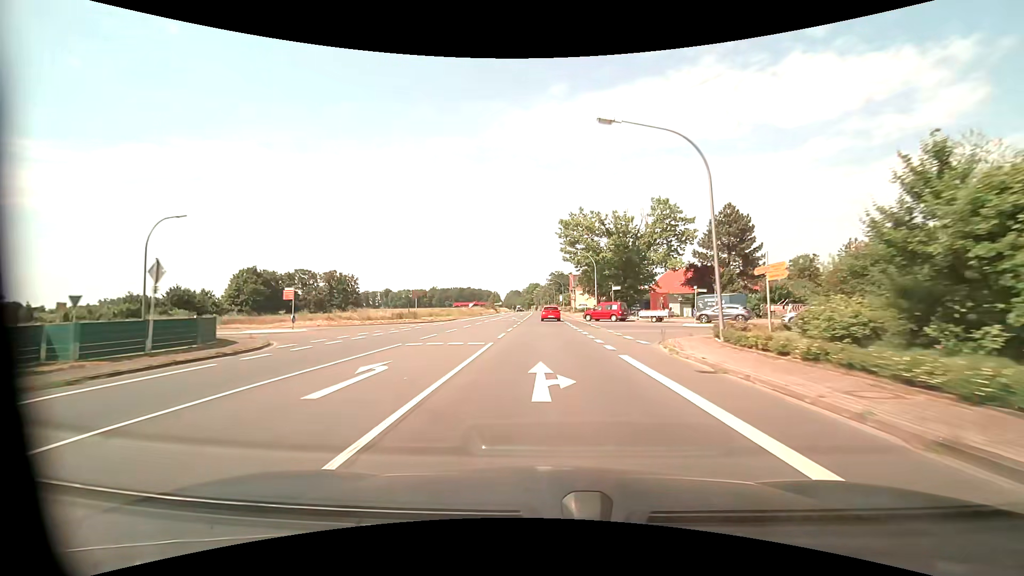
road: primary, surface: asphalt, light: Day
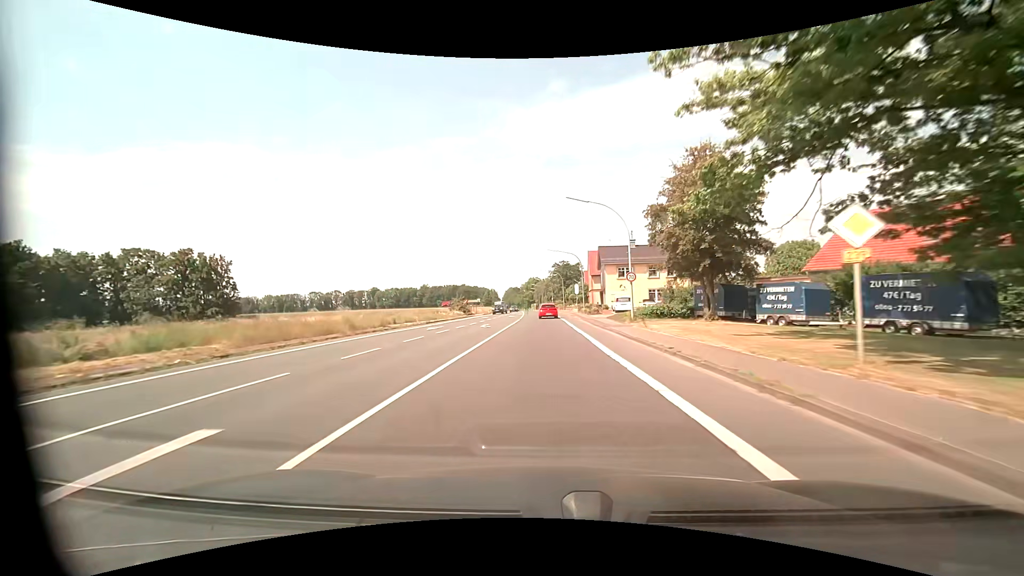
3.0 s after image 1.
(-0.1, +56.1) m; 0°
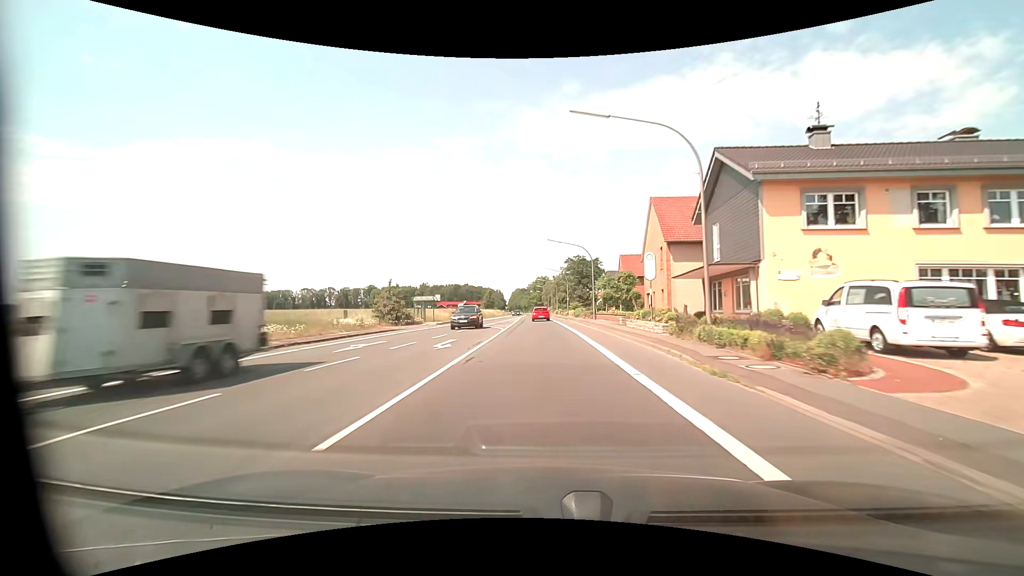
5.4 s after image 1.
(-0.2, +44.6) m; -1°
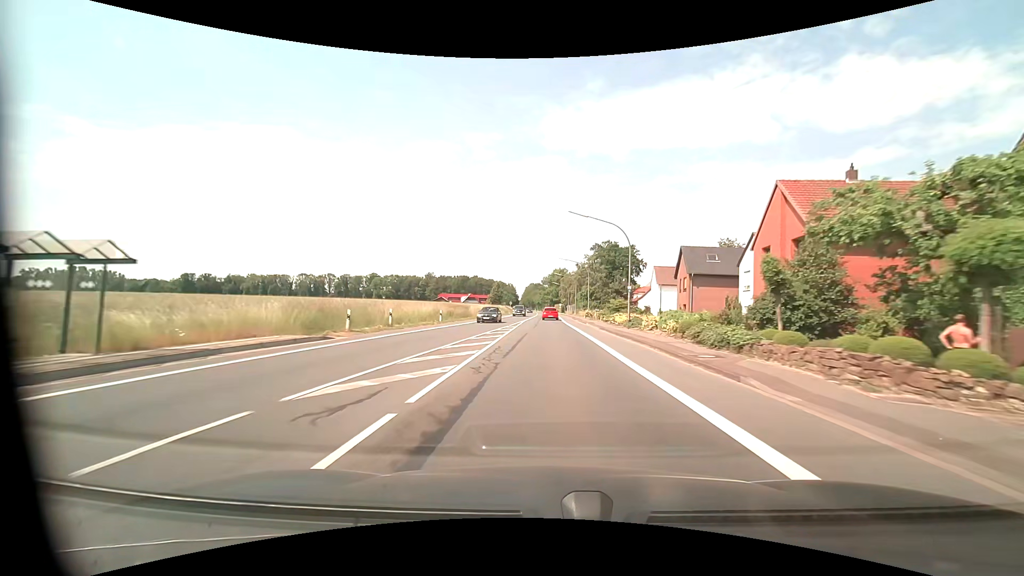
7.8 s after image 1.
(-1.0, +44.3) m; -2°
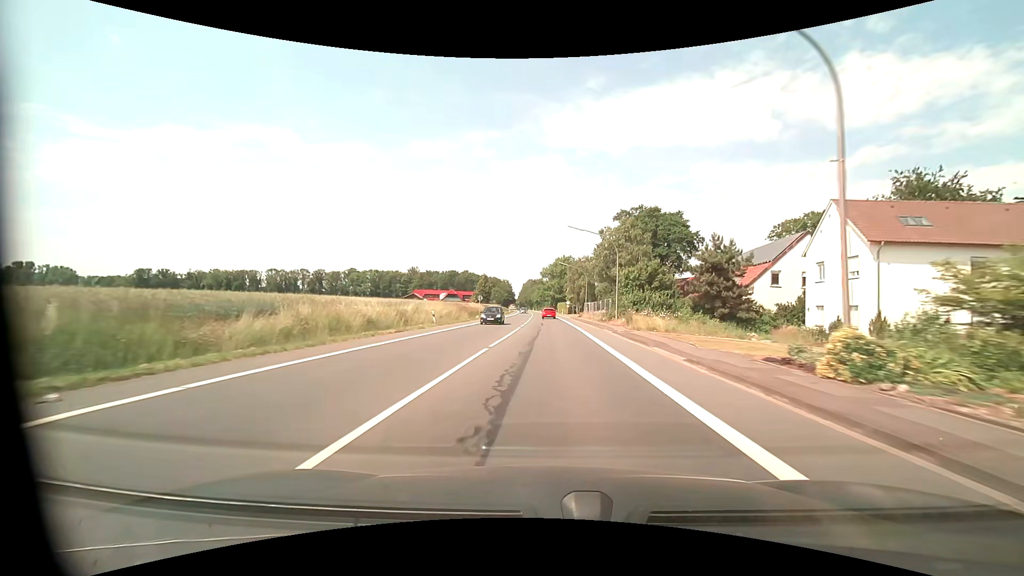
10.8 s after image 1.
(+0.2, +55.7) m; 0°
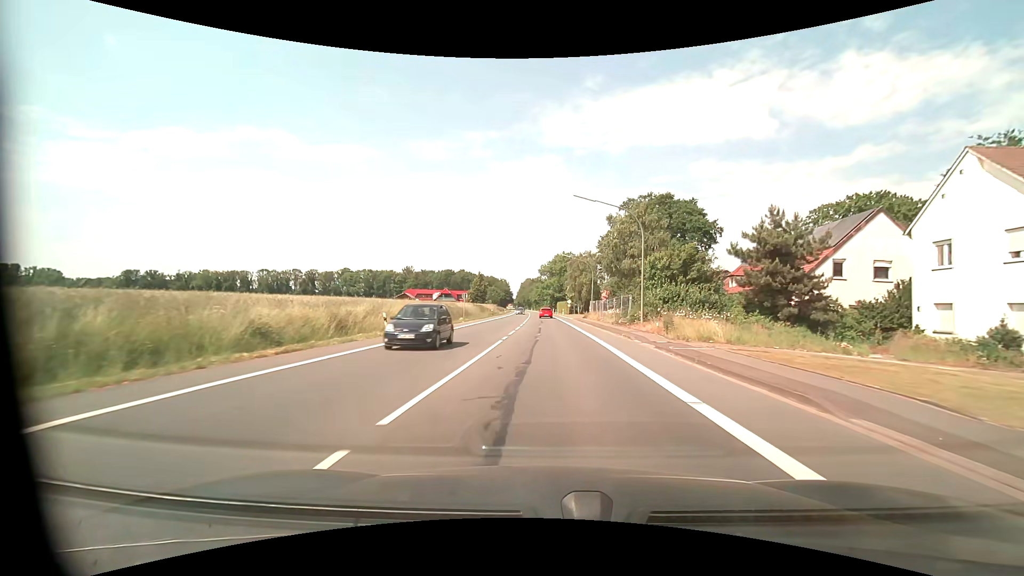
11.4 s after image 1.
(0.0, +11.1) m; 0°
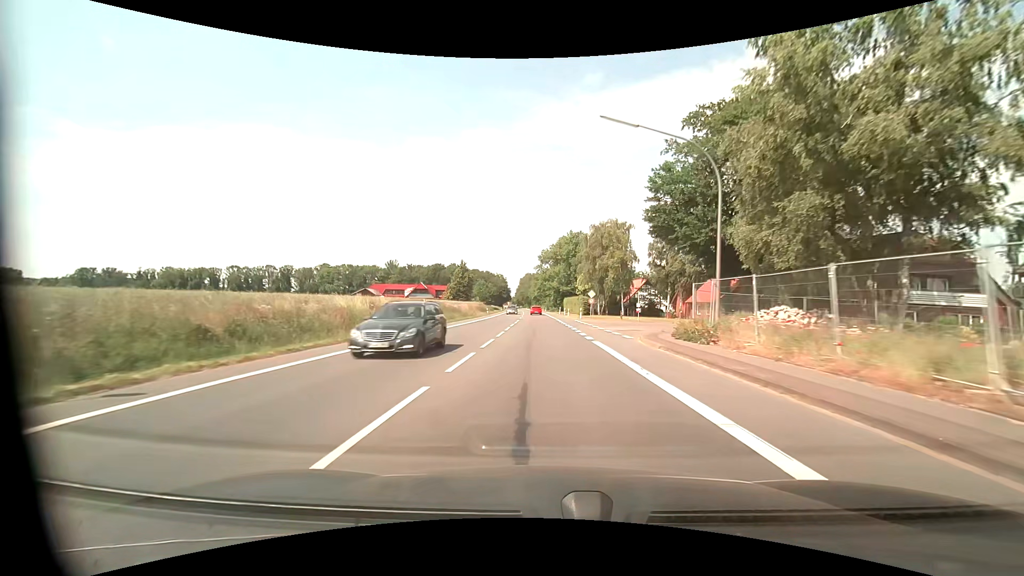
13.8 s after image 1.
(0.0, +44.7) m; 0°
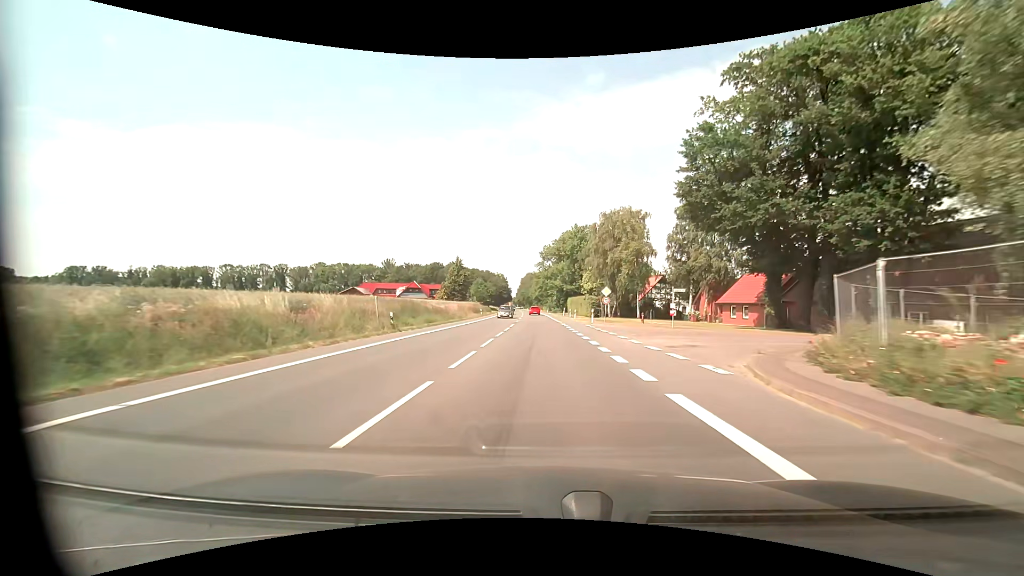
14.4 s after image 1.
(0.0, +11.3) m; 0°
(0, +10) (0, +20) (0, +30) (0, +40) (-1, +50) (-1, +60) (-1, +70) (-2, +80) (-2, +90) (-2, +100) m
